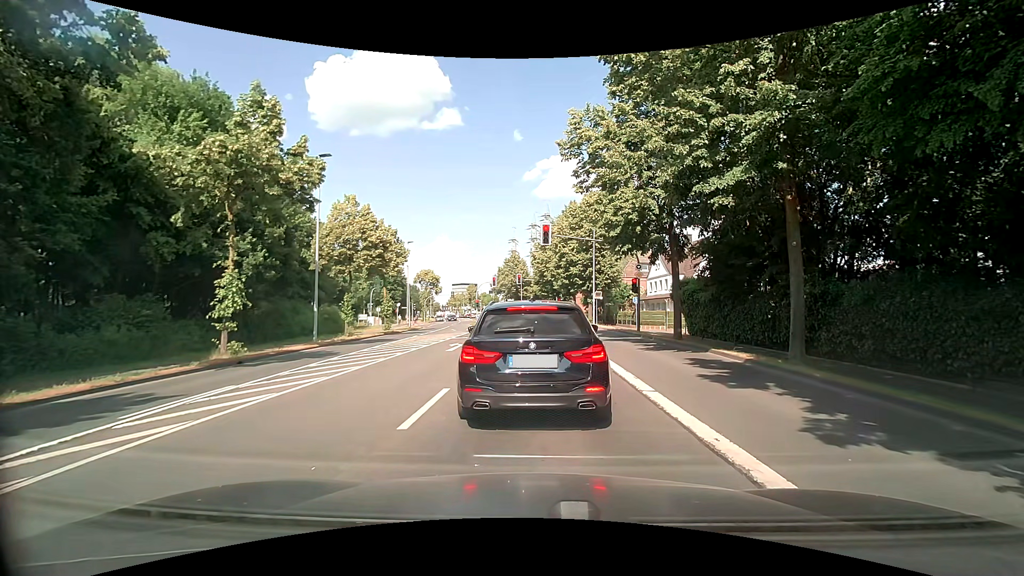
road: secondary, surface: asphalt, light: Day
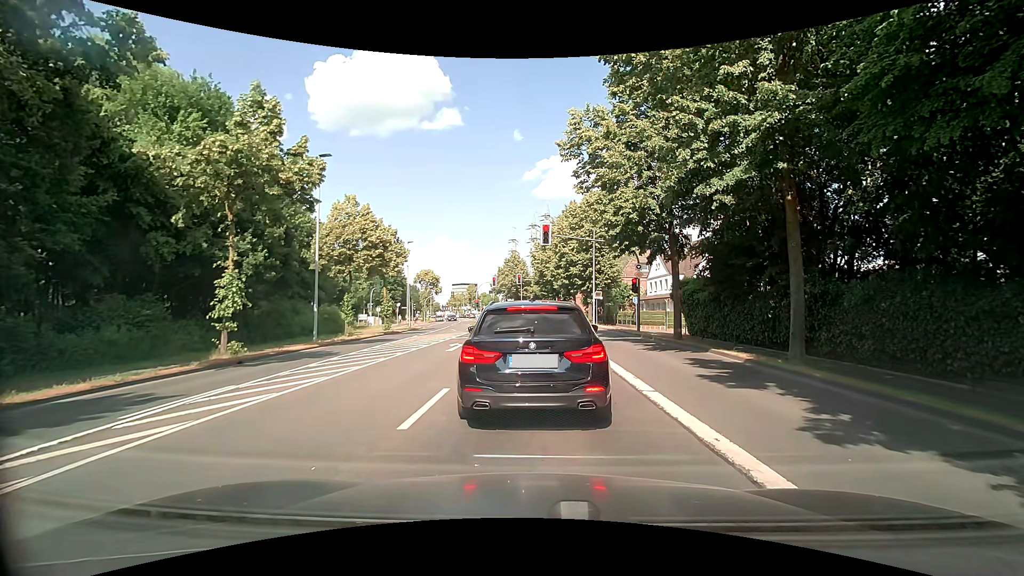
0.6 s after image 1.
(0.0, 0.0) m; 0°
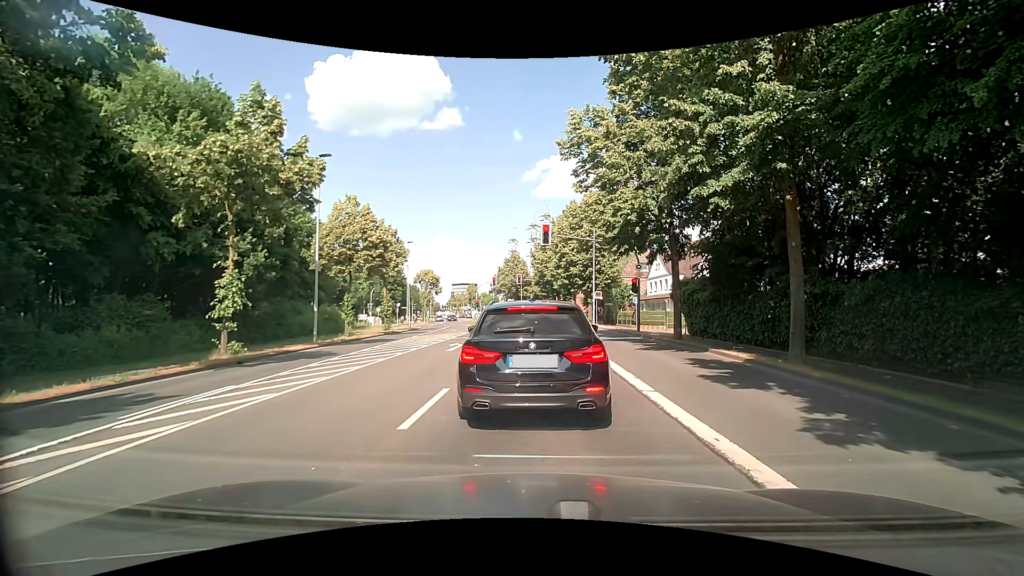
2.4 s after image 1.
(0.0, 0.0) m; 0°
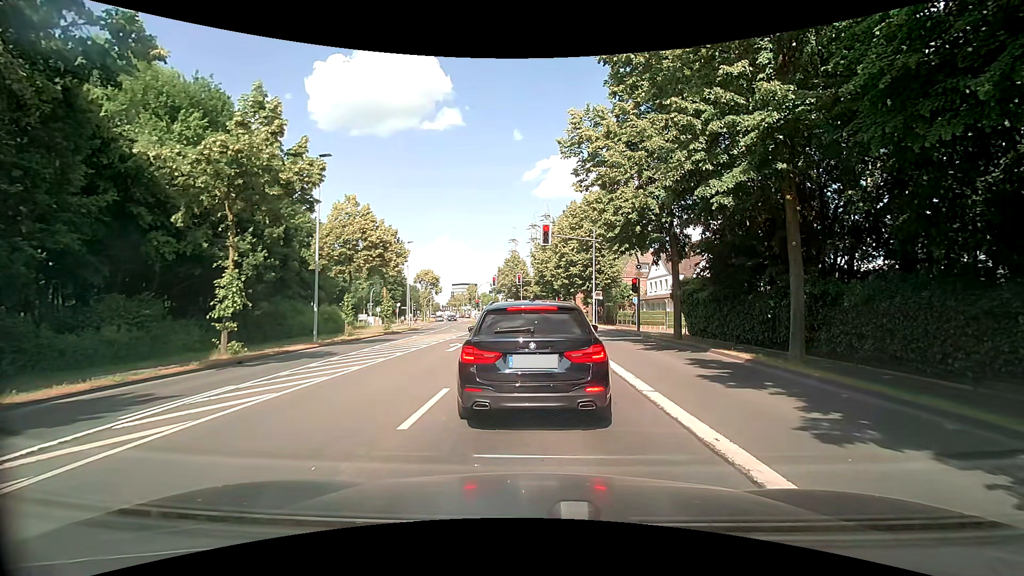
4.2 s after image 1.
(0.0, 0.0) m; 0°
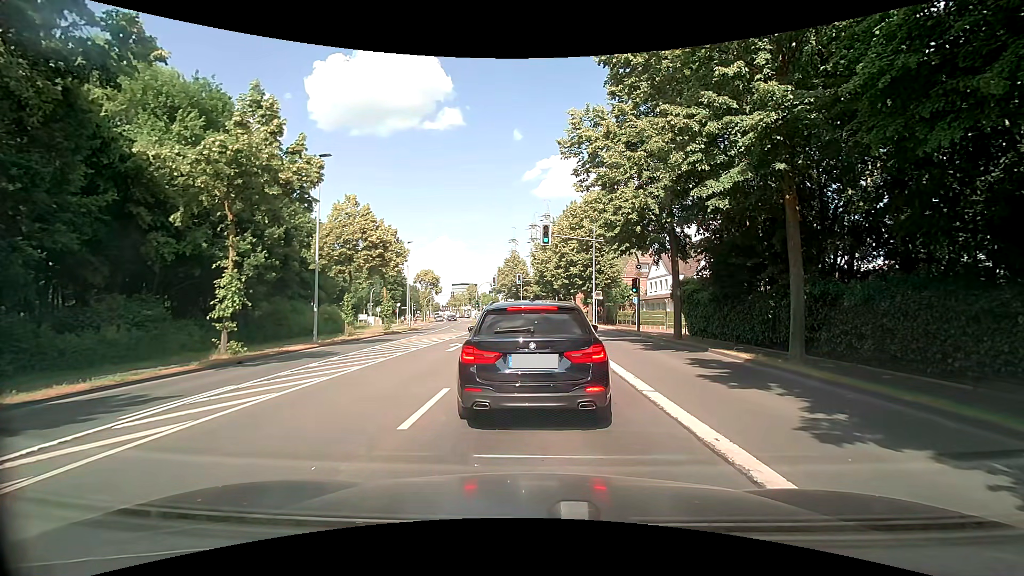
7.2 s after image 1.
(0.0, 0.0) m; 0°
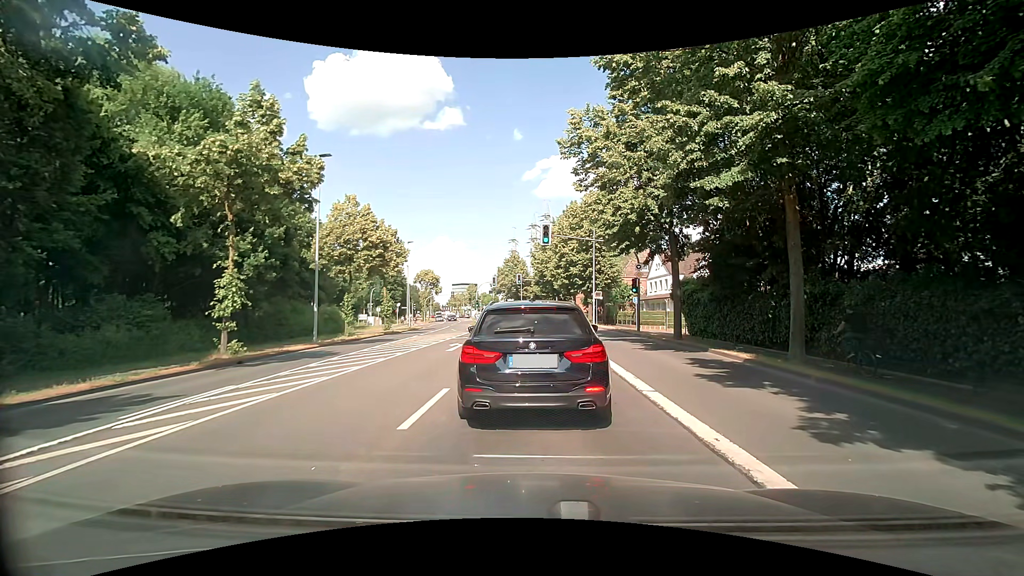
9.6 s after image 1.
(0.0, 0.0) m; 0°
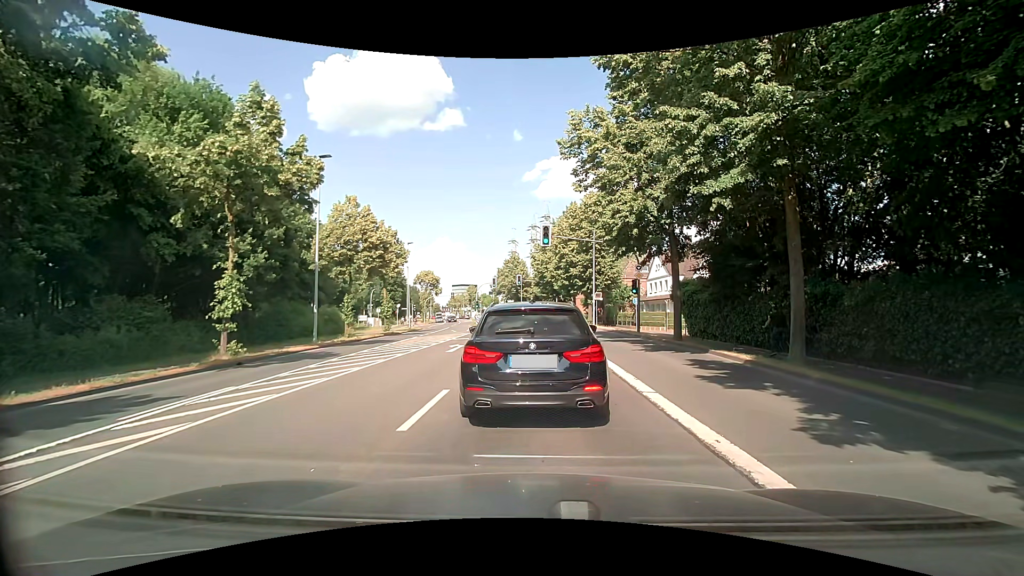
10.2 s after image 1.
(0.0, 0.0) m; 0°
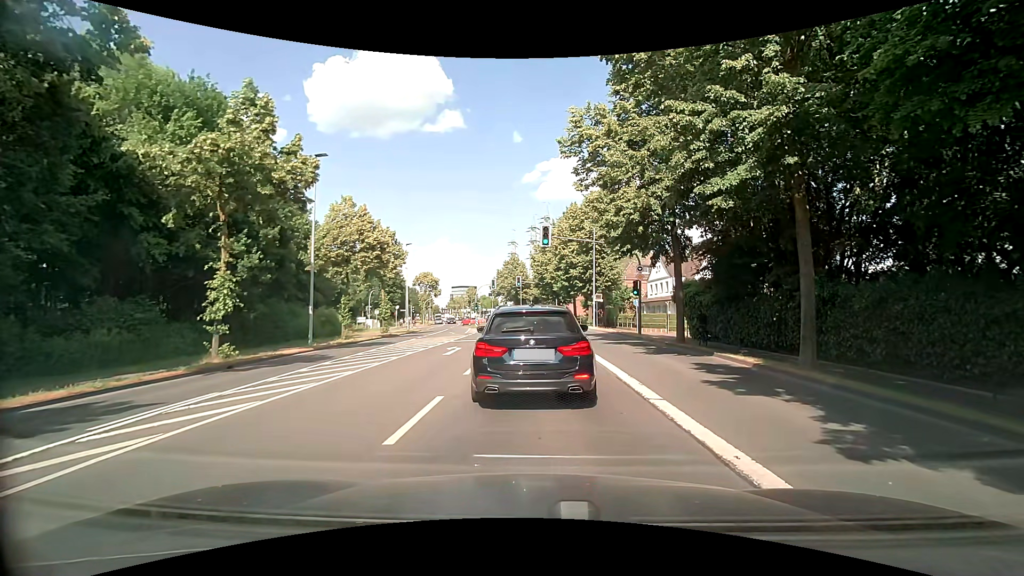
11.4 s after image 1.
(0.0, +0.5) m; 0°
